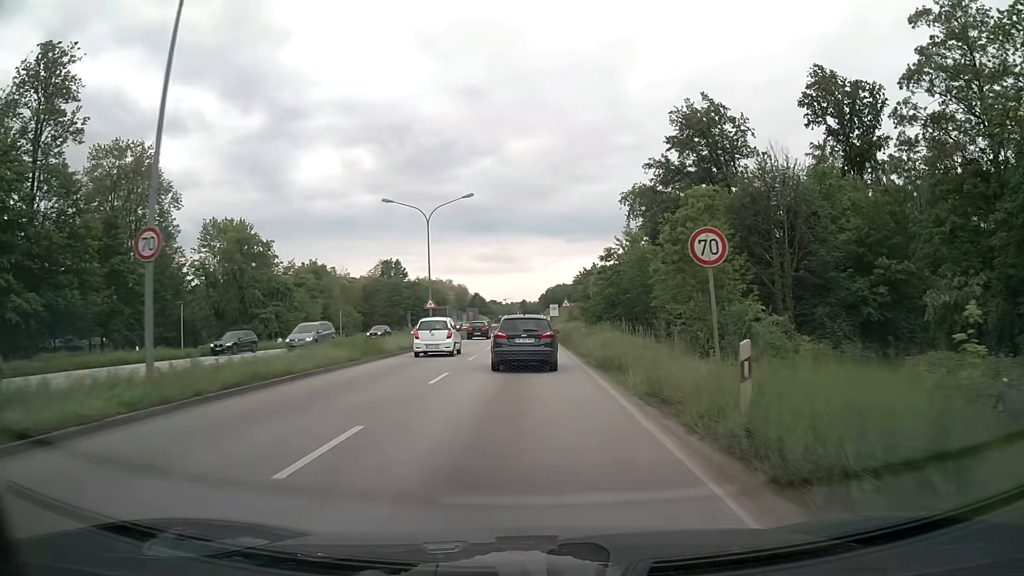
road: primary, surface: asphalt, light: Day
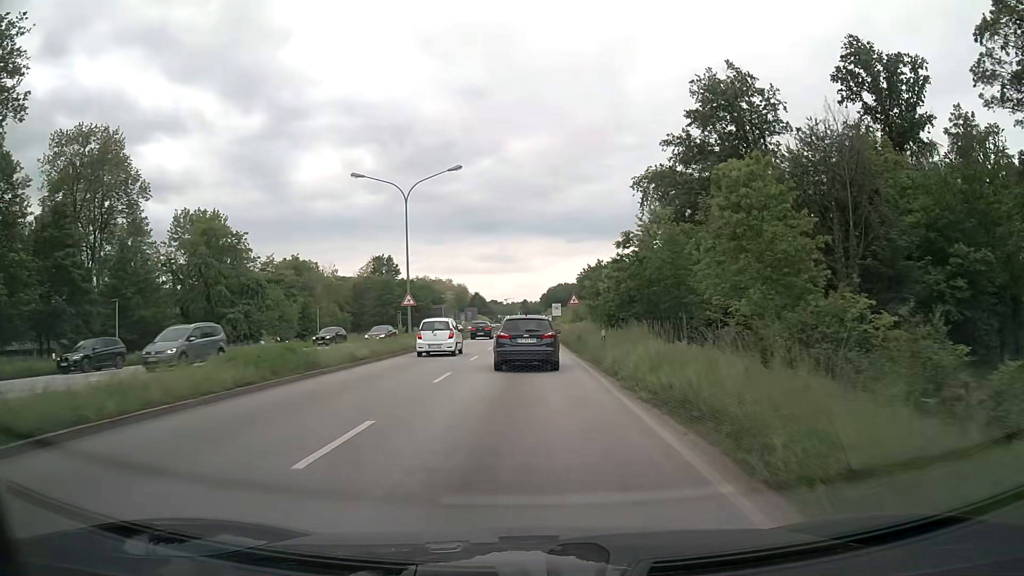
(0.0, +8.7) m; -1°
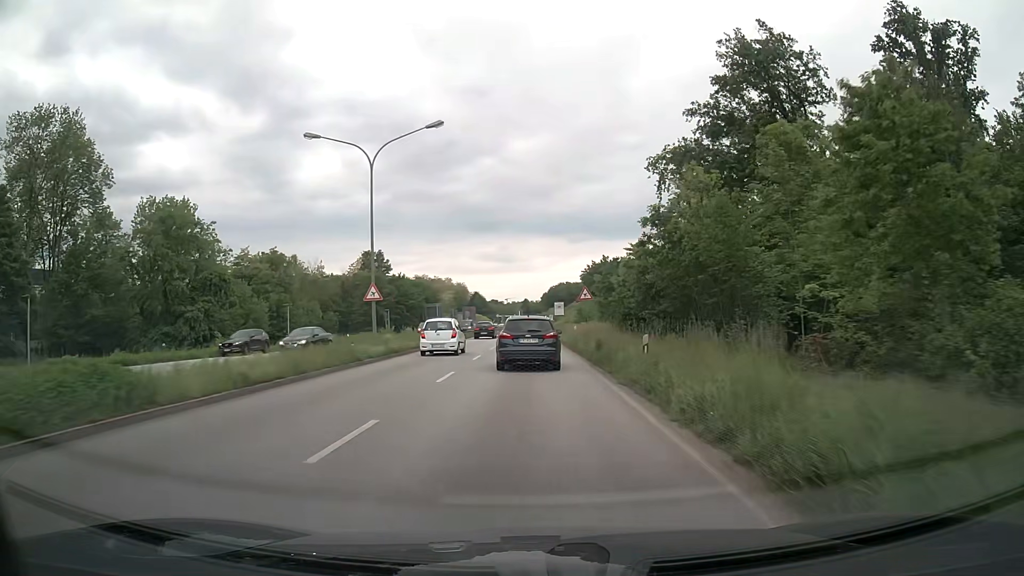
(0.0, +8.8) m; 0°
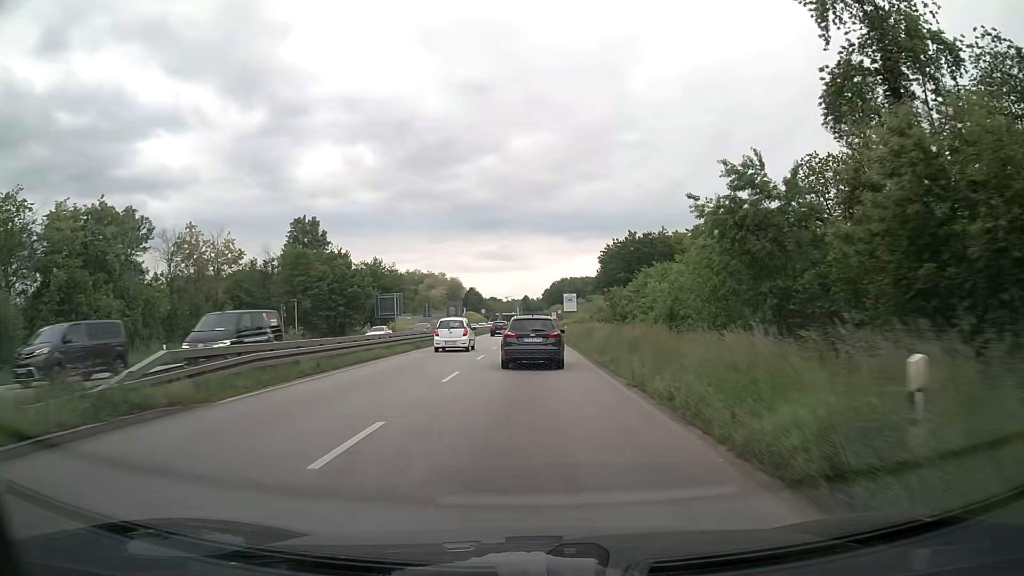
(-0.1, +36.5) m; 0°
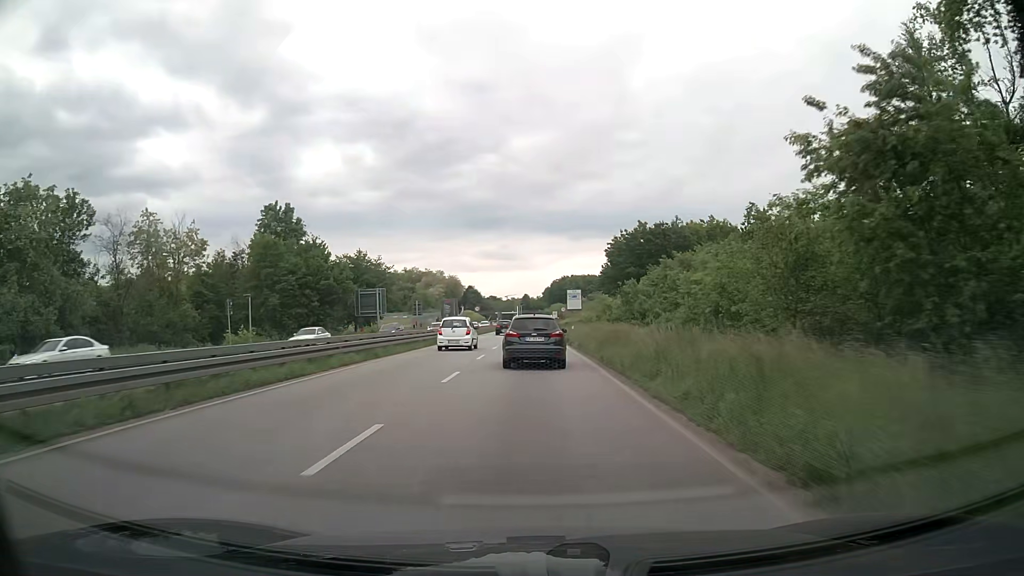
(0.0, +9.4) m; 0°
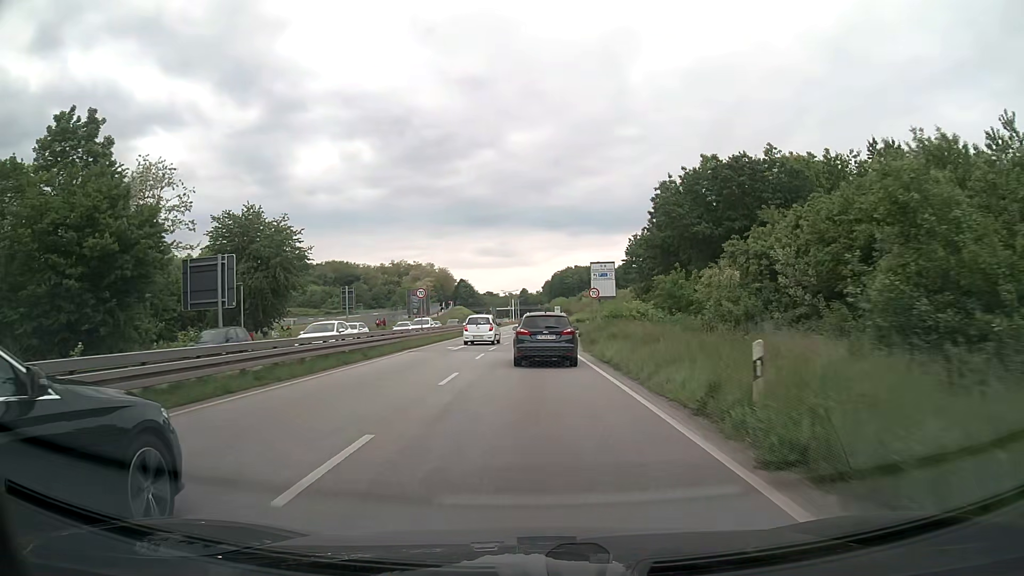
(0.0, +37.0) m; 0°
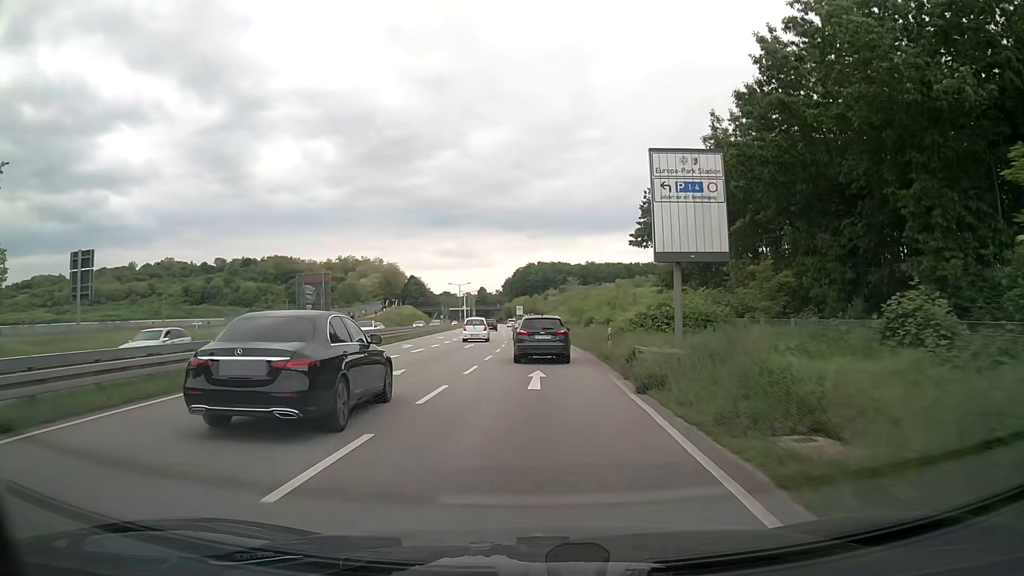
(+0.6, +35.8) m; +3°
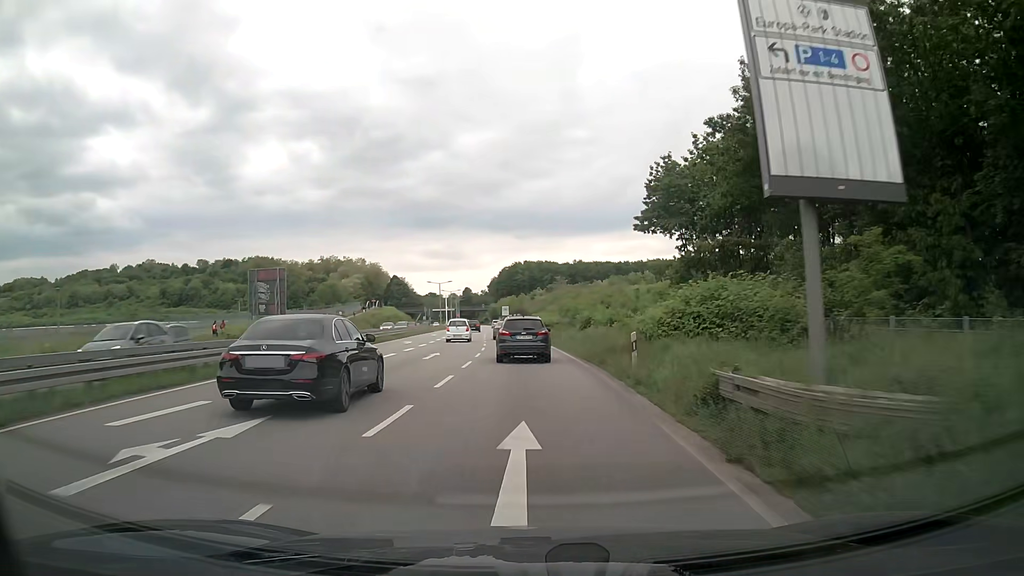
(+0.1, +9.1) m; +1°
(0, +10) (0, +20) (0, +30) (0, +40) (-1, +50) (-2, +60) (-2, +70) (-3, +80) (-4, +90) (-4, +100) m
